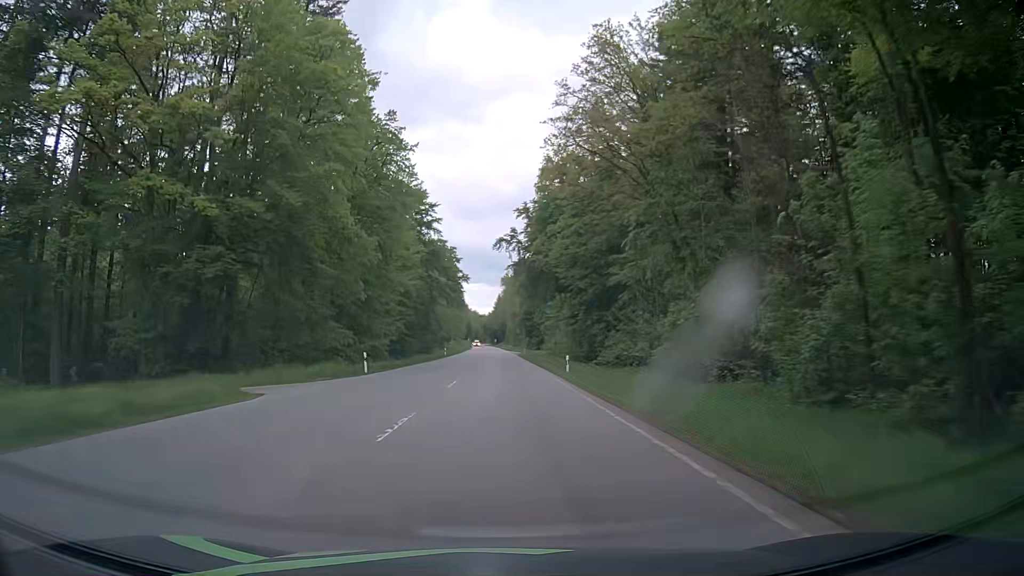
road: secondary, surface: asphalt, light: Day
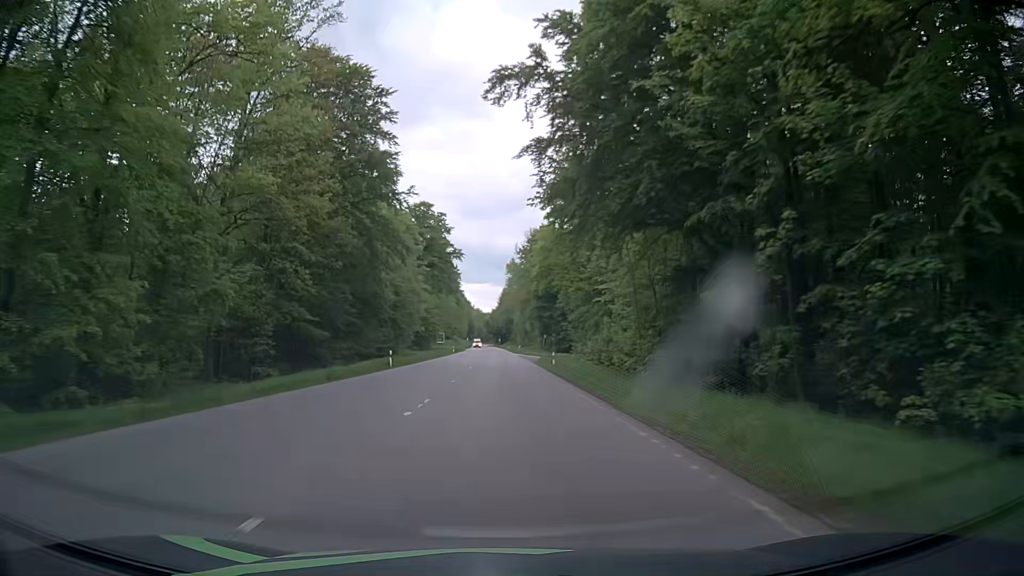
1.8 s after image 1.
(-0.2, +45.3) m; -1°
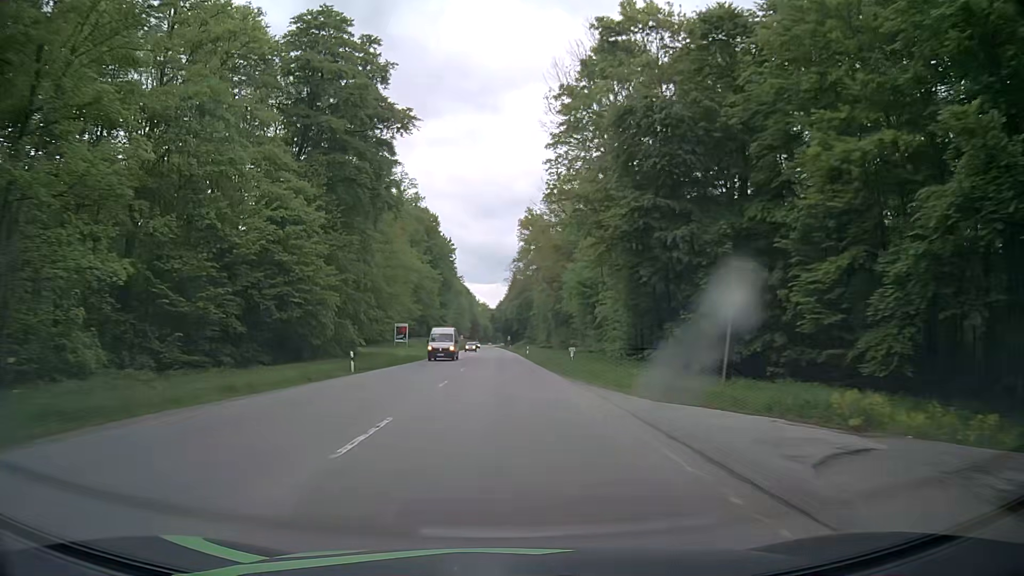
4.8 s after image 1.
(-0.3, +77.1) m; -1°
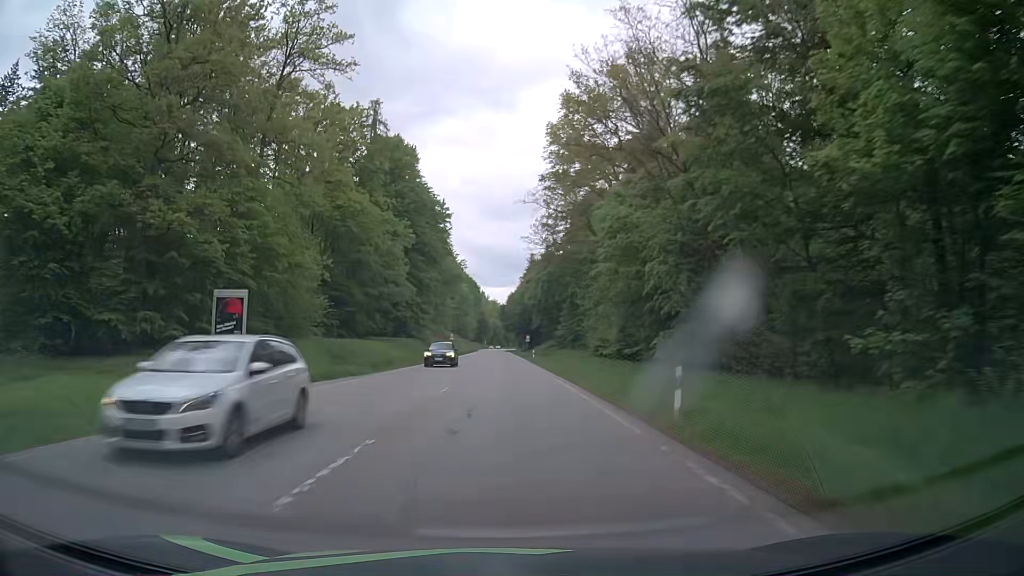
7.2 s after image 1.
(-0.5, +62.6) m; -1°
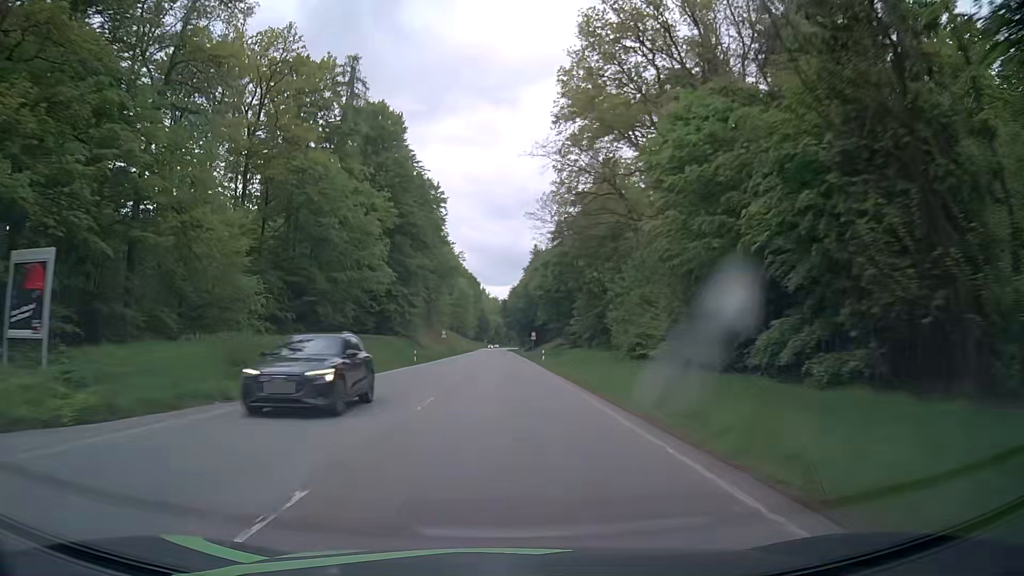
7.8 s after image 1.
(-0.2, +15.7) m; -1°
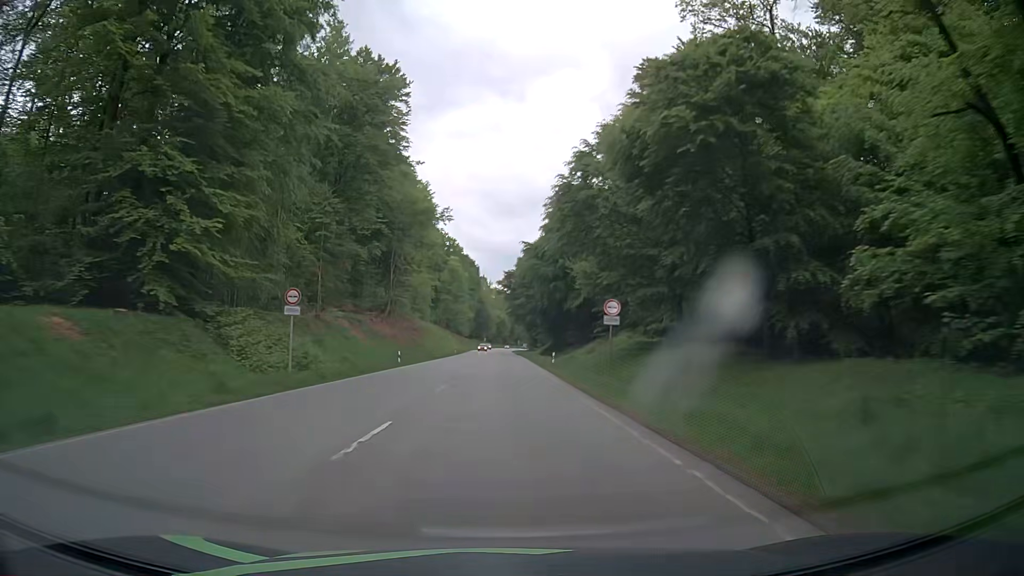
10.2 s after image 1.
(-0.2, +63.0) m; 0°
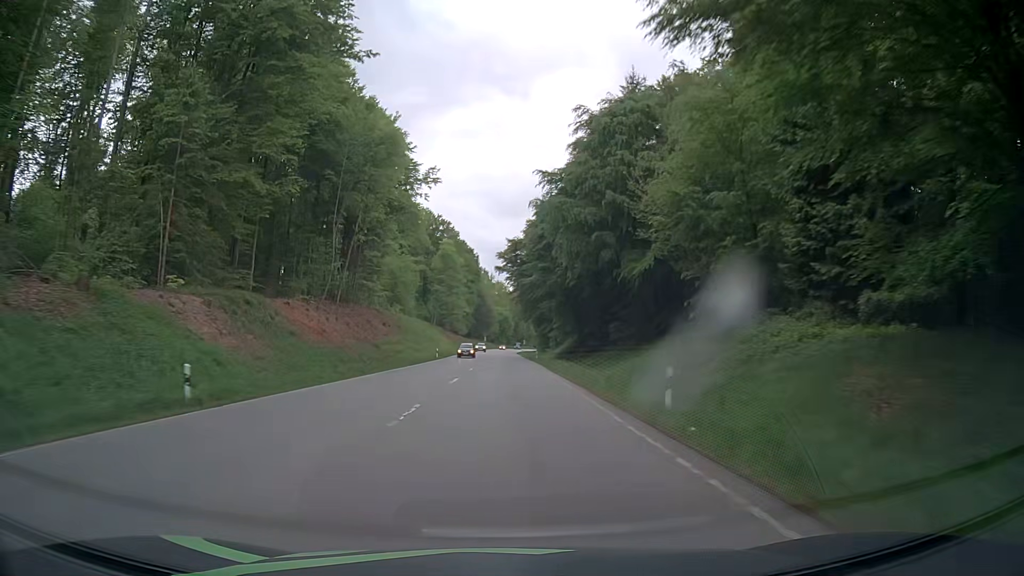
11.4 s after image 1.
(-0.1, +31.6) m; 0°
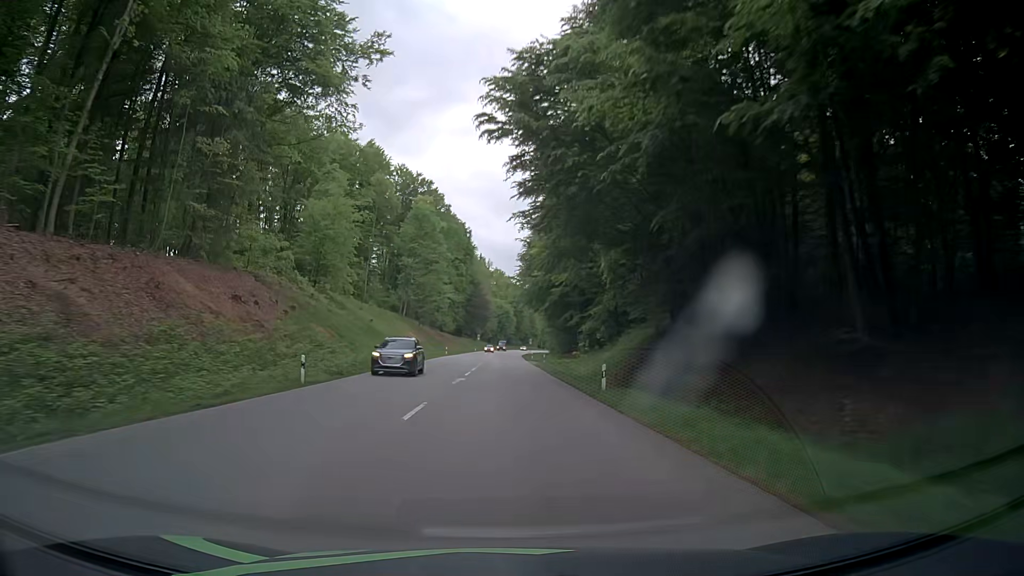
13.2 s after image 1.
(-0.6, +47.4) m; 0°
(0, +10) (0, +20) (0, +30) (0, +40) (0, +50) (0, +60) (0, +70) (0, +80) (0, +90) (0, +100) m
